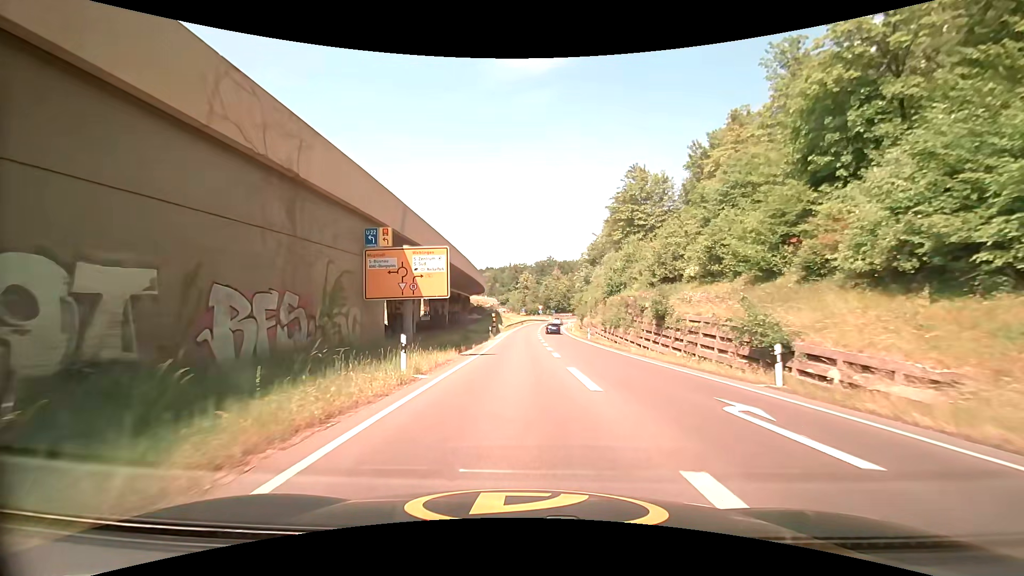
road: trunk_link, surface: asphalt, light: Day
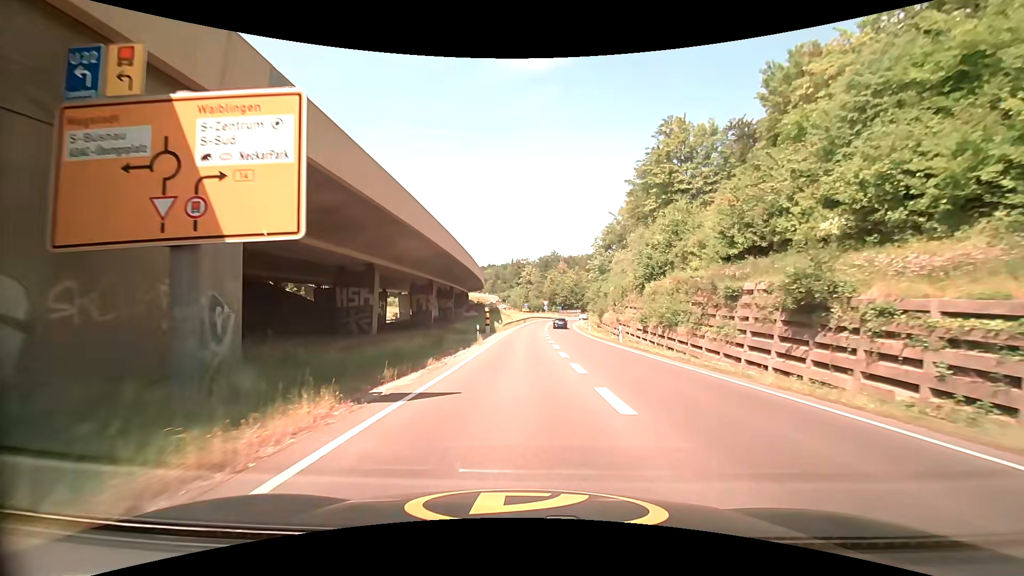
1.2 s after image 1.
(+0.1, +15.0) m; 0°
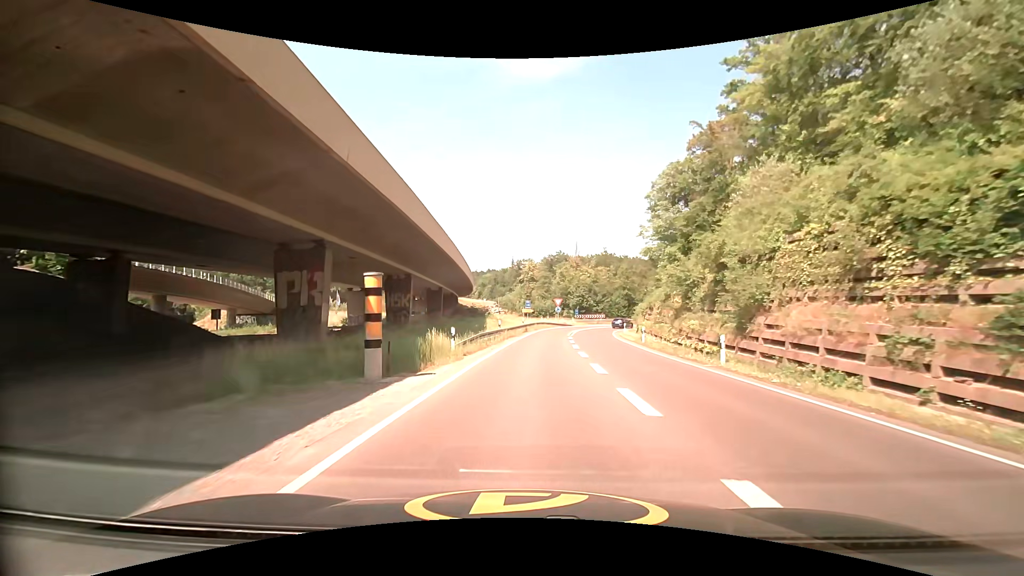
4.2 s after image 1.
(-0.1, +36.1) m; 0°
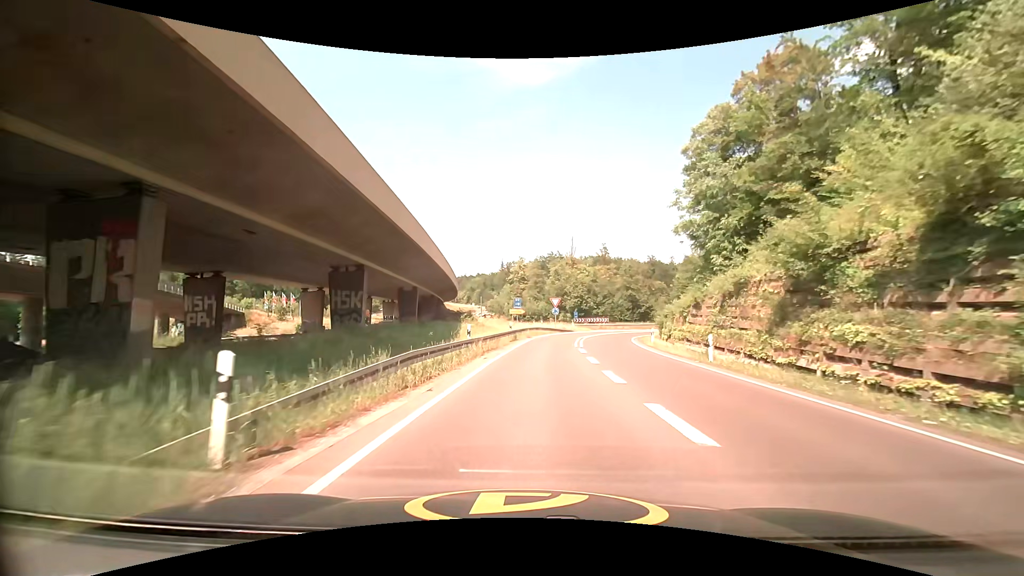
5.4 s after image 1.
(0.0, +13.8) m; +1°
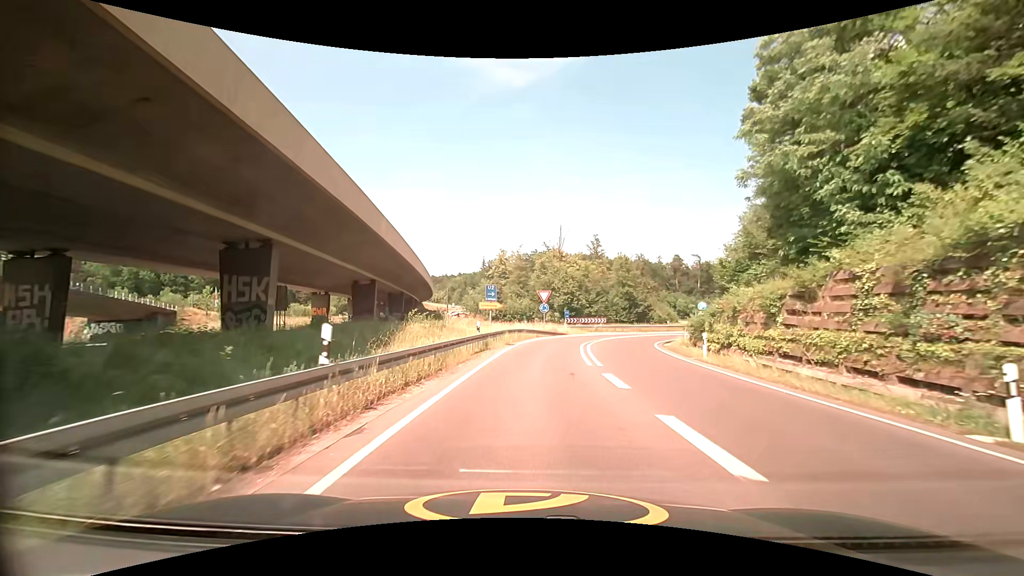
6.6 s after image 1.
(+0.3, +13.1) m; +2°
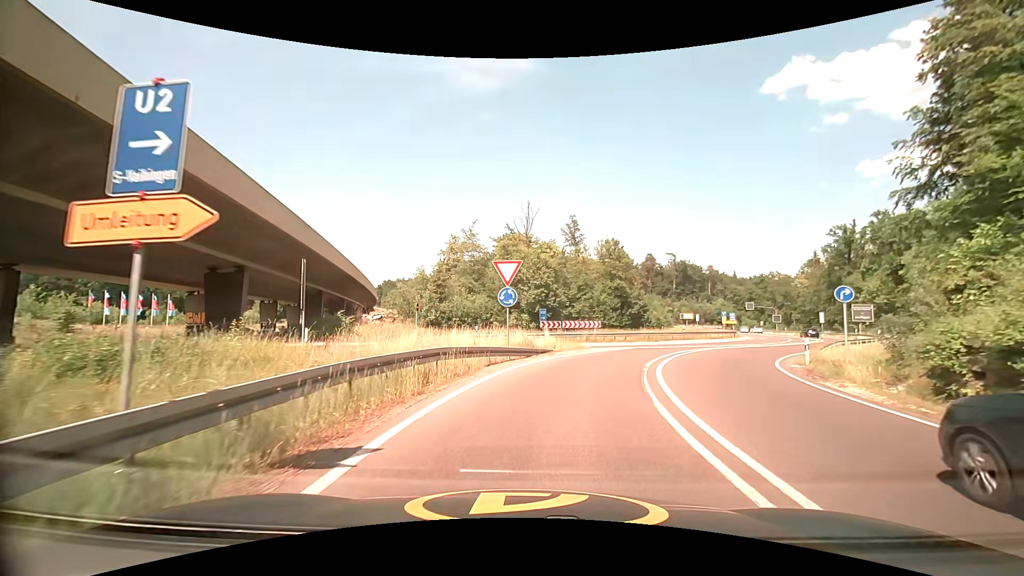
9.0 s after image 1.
(+0.8, +22.2) m; +5°
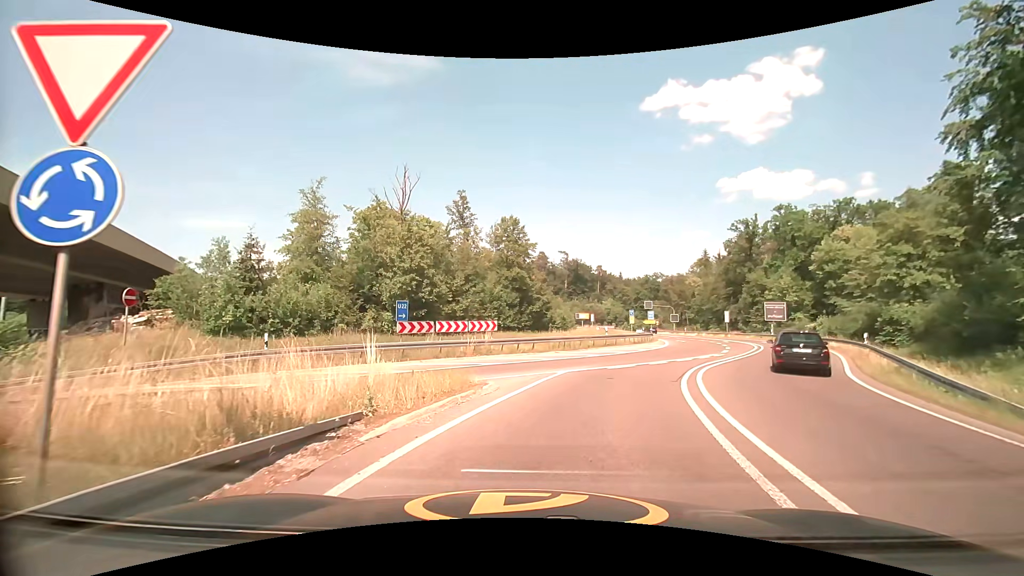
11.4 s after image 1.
(+1.2, +15.1) m; +12°
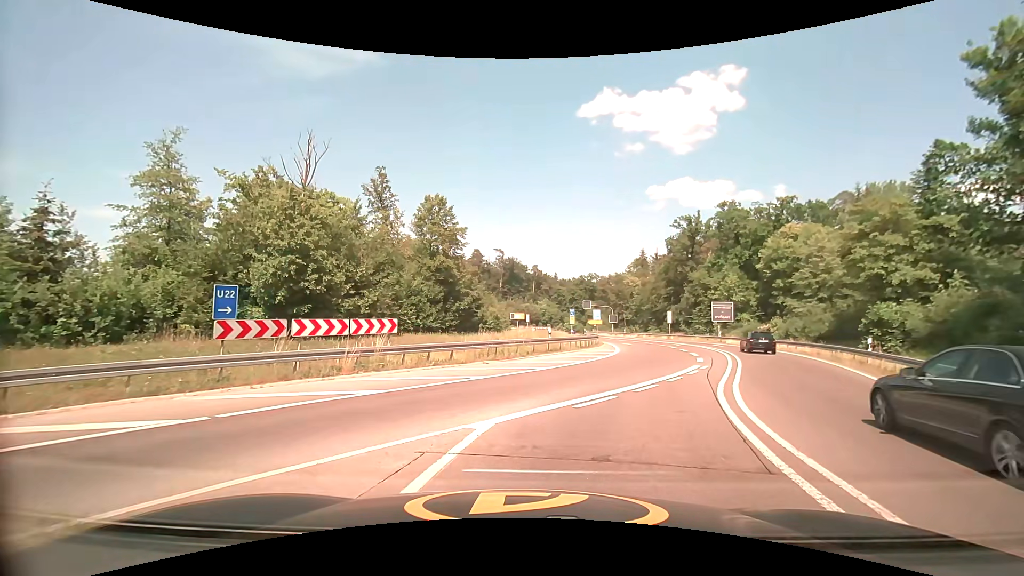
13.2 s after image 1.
(+0.4, +8.2) m; +7°
(+1, +10) (+4, +20) (+7, +29) (+9, +39) (+11, +49) (+12, +59) (+11, +69) (+10, +78) (+7, +88) (+4, +97) m
